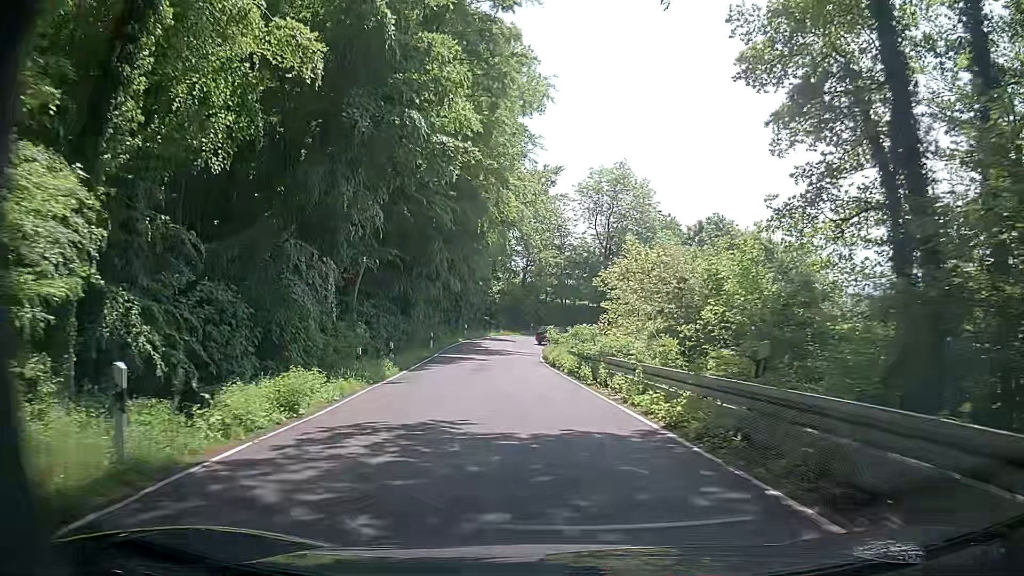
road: secondary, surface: asphalt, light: Day
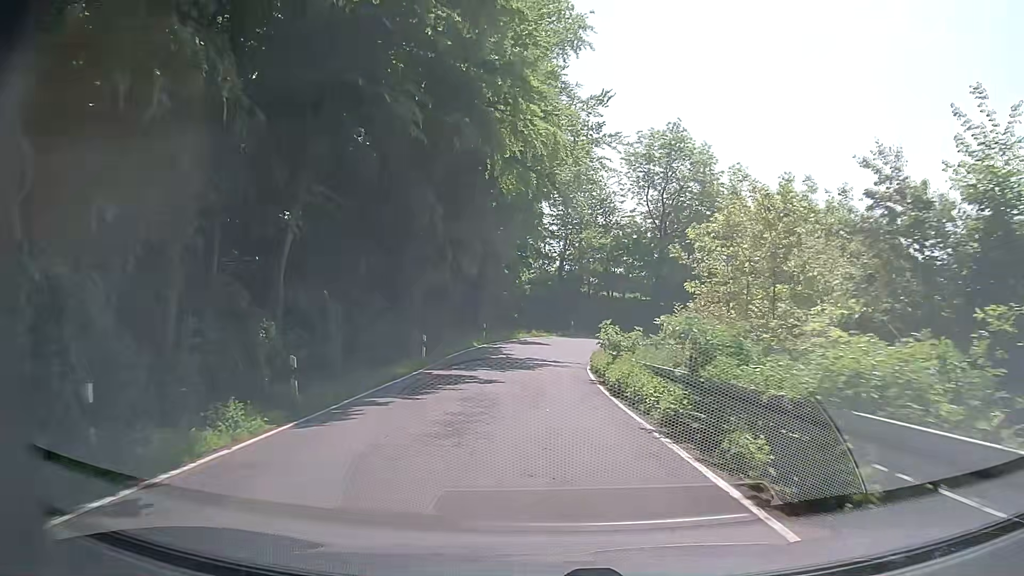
(-0.5, +13.4) m; -4°
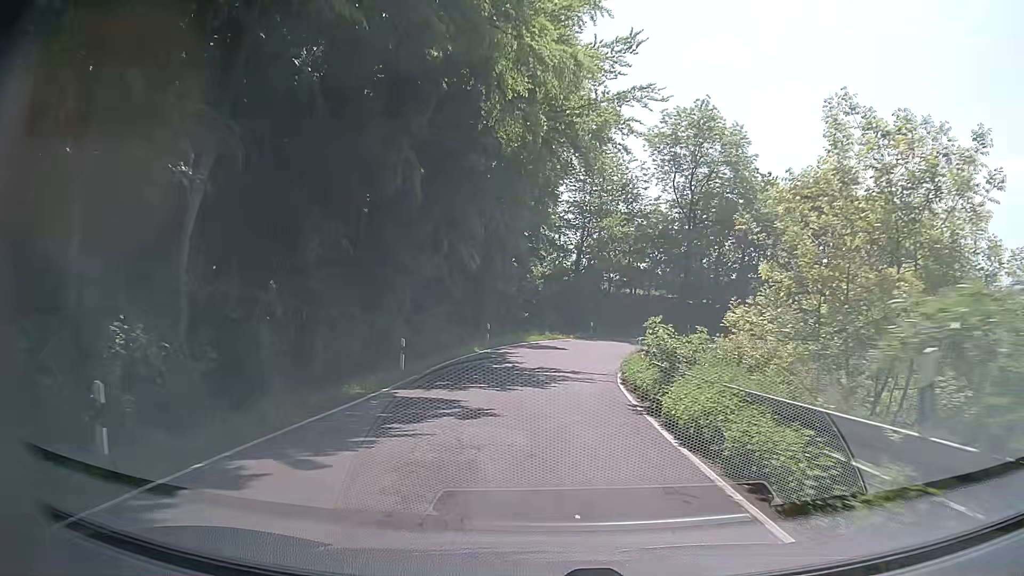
(-0.1, +6.6) m; -2°
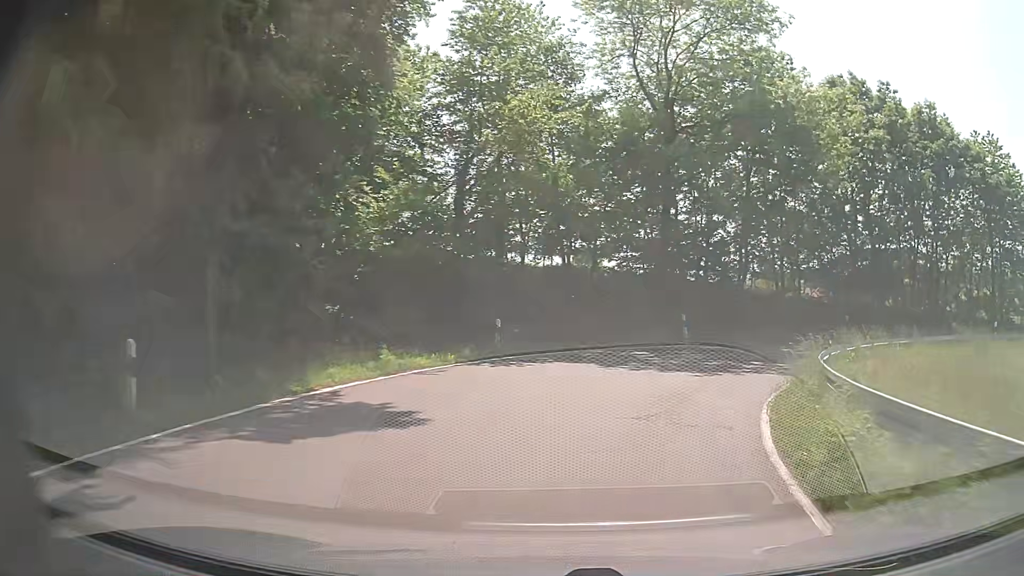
(+1.0, +25.4) m; +8°
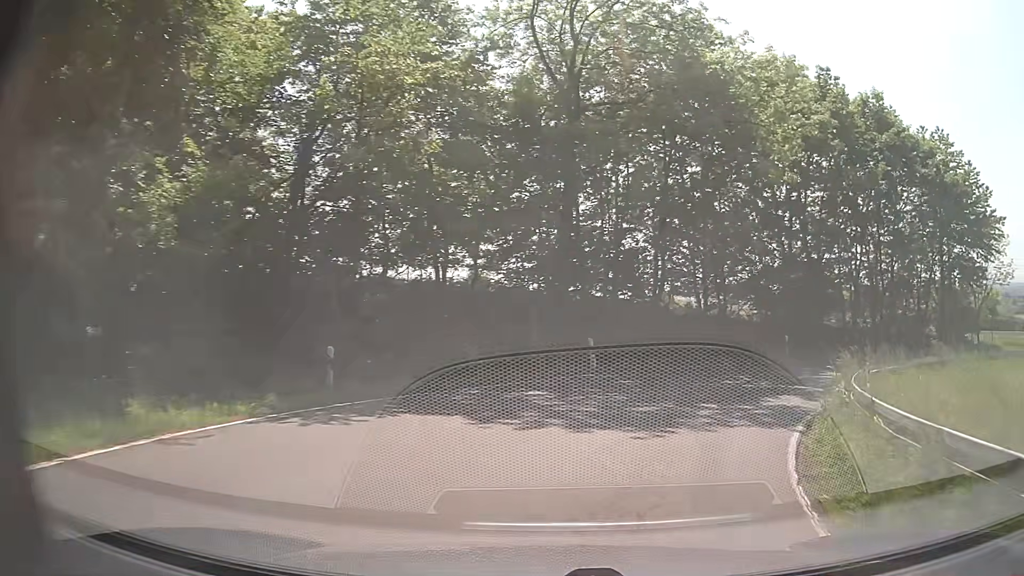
(+0.5, +6.0) m; +10°
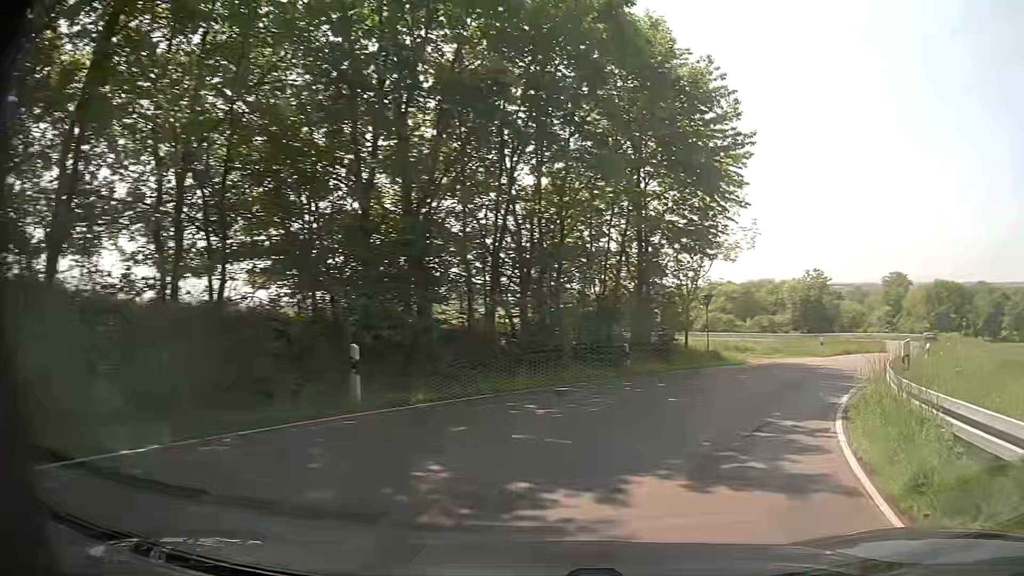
(+5.2, +16.6) m; +36°
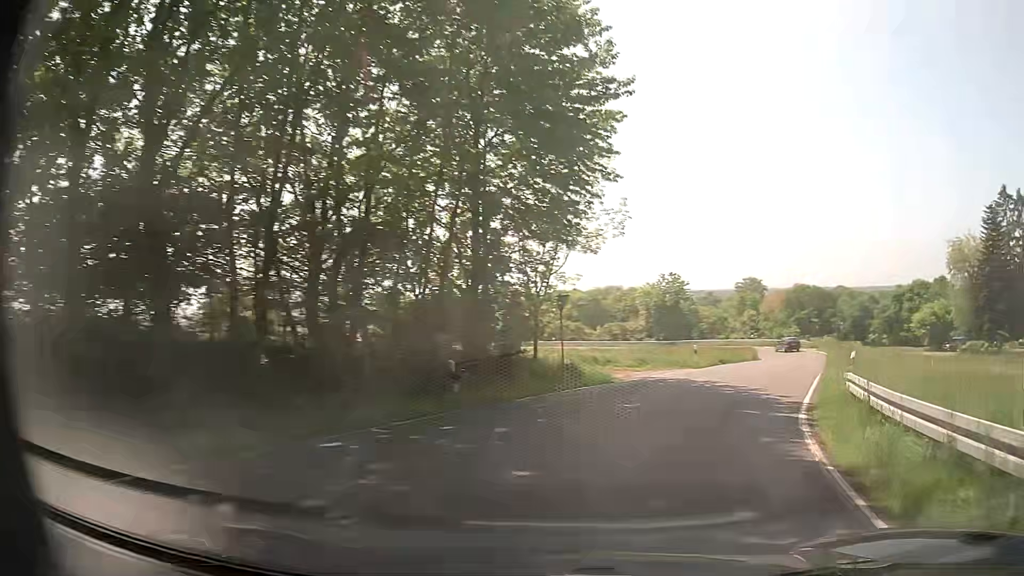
(+0.8, +6.0) m; +14°
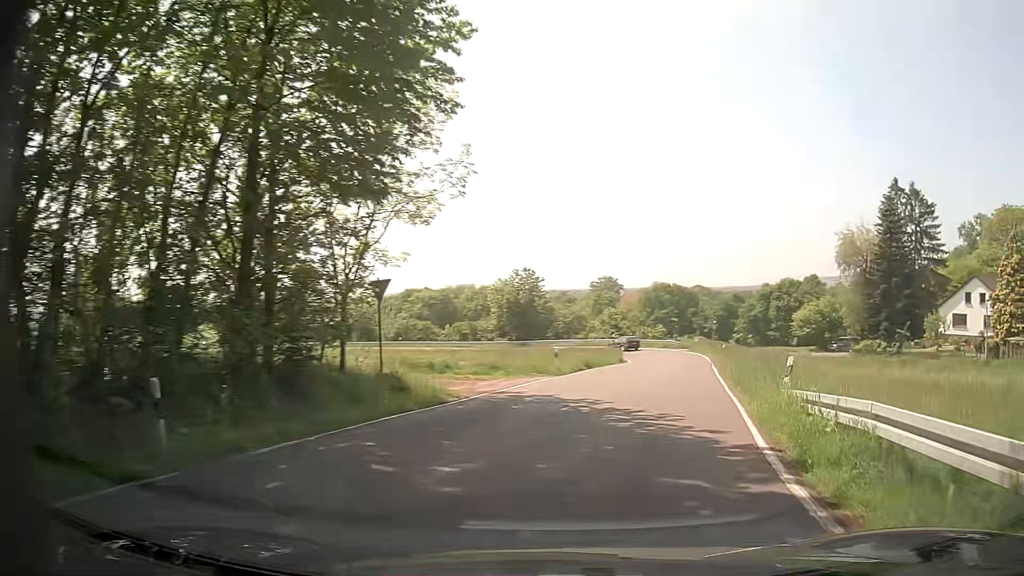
(+0.7, +6.2) m; +13°
(+1, +10) (+4, +20) (+6, +29) (+8, +39) (+10, +49) (+11, +59) (+9, +69) (+4, +77) (-3, +85) (-10, +91) m
